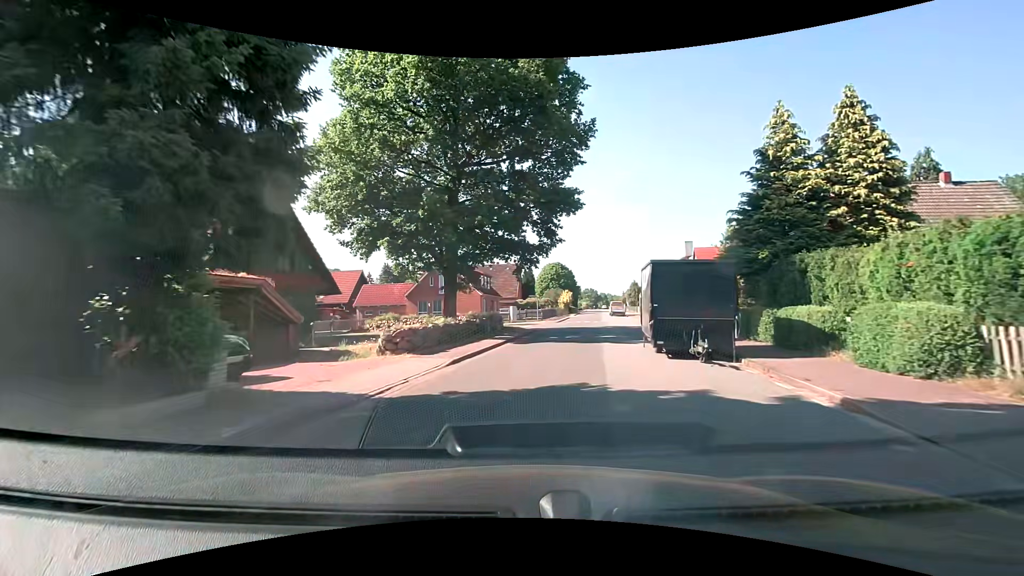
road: unclassified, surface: asphalt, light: Day
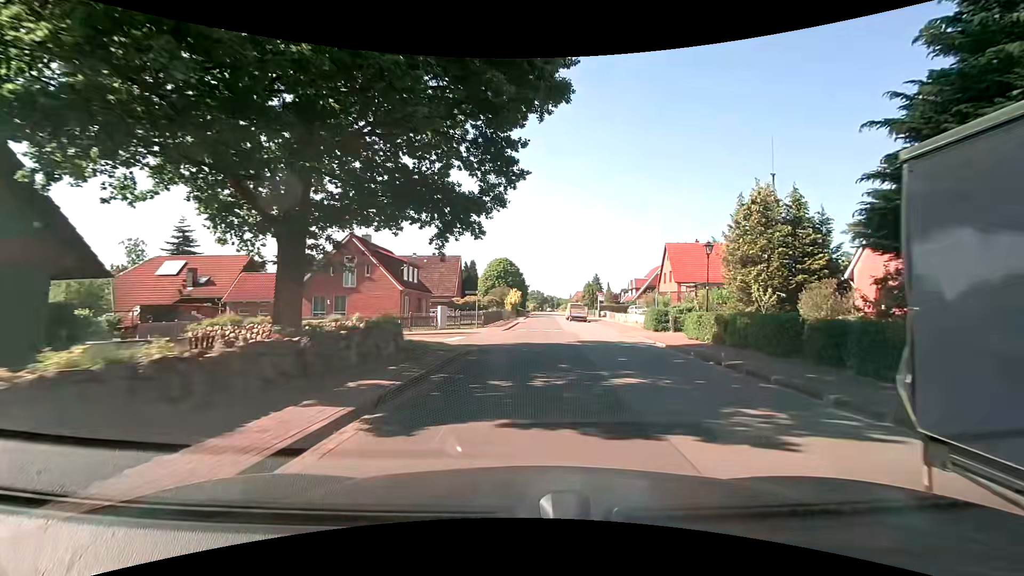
(+0.6, +13.2) m; +7°
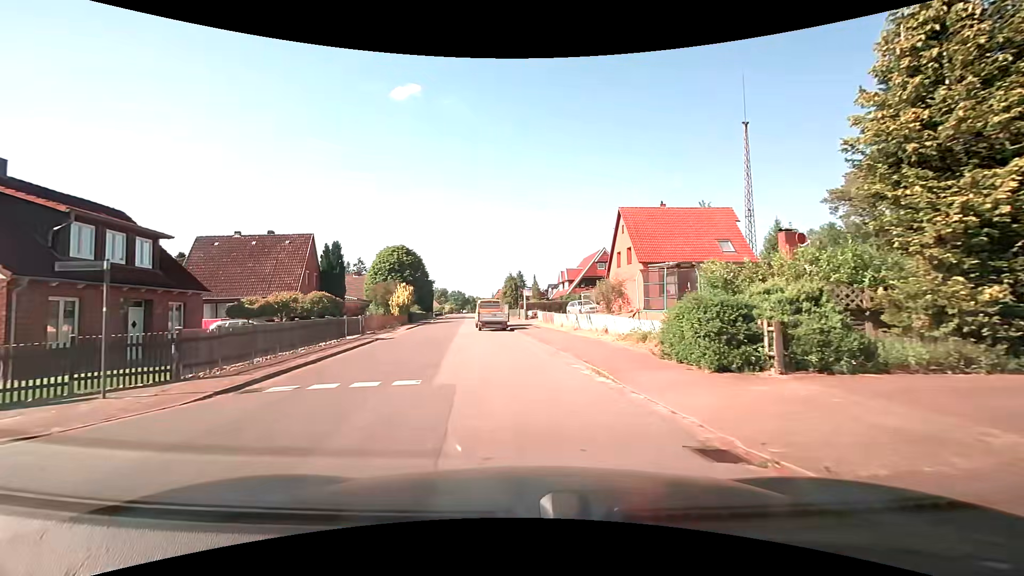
(+2.8, +22.0) m; +9°
(0, +10) (-2, +20) (-5, +29) (-6, +39) (-6, +49) (-6, +59) (-7, +69) (-8, +79) (-9, +89) (-10, +99) m
